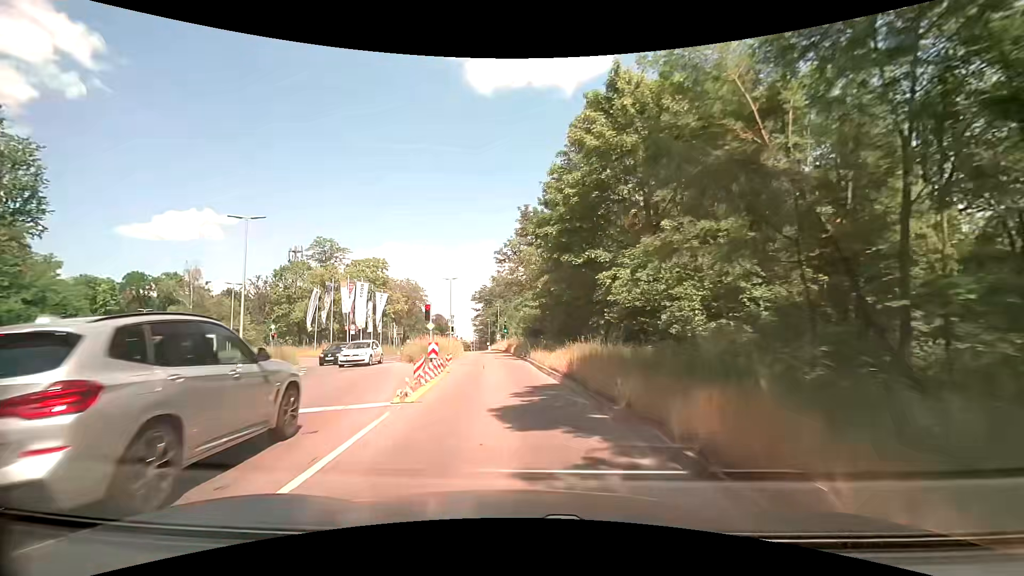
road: trunk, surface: asphalt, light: Day
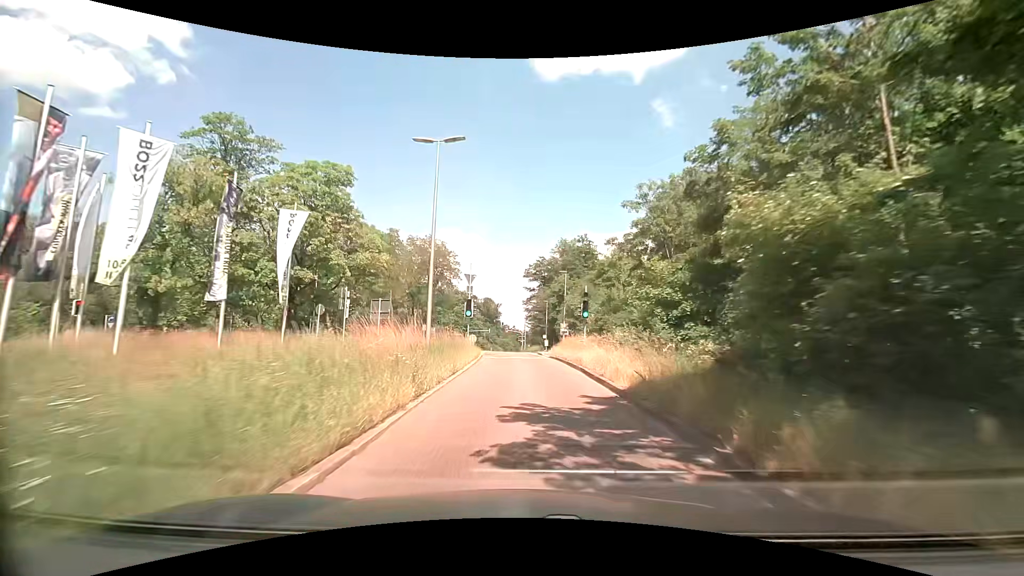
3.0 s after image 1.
(-2.5, +38.3) m; -6°
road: secondary
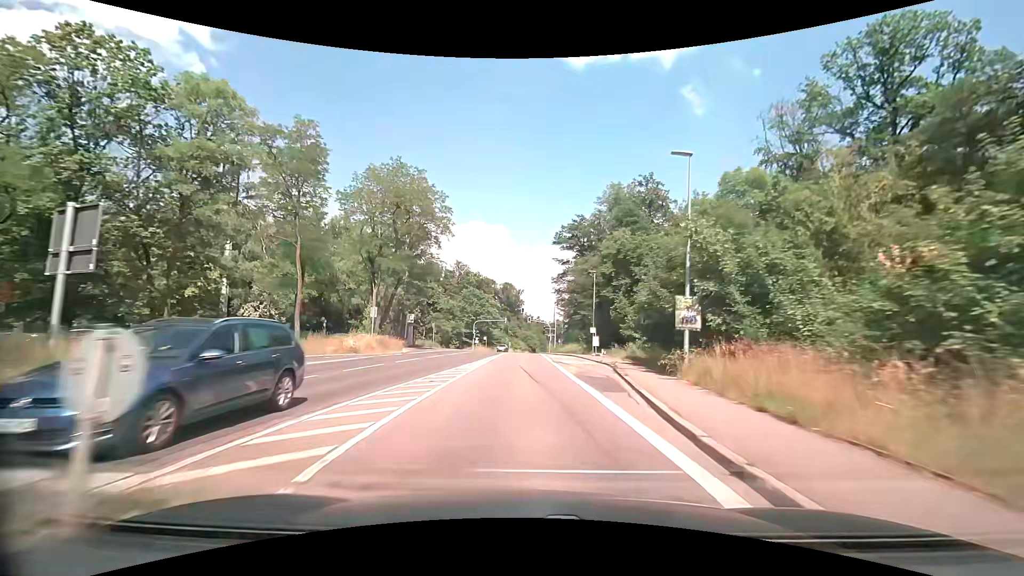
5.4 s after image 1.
(-0.7, +33.0) m; -2°
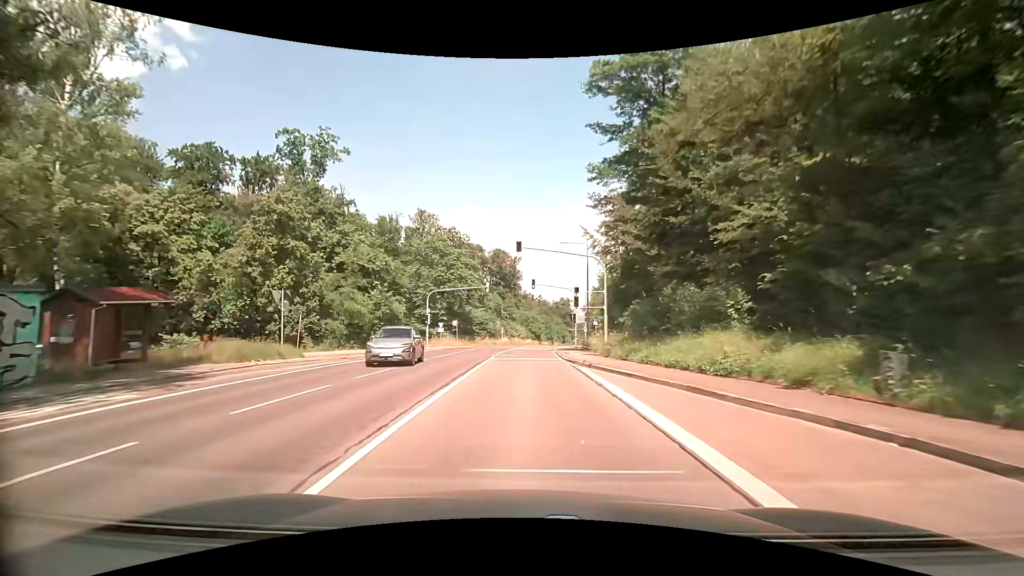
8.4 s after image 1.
(-0.6, +44.7) m; 0°
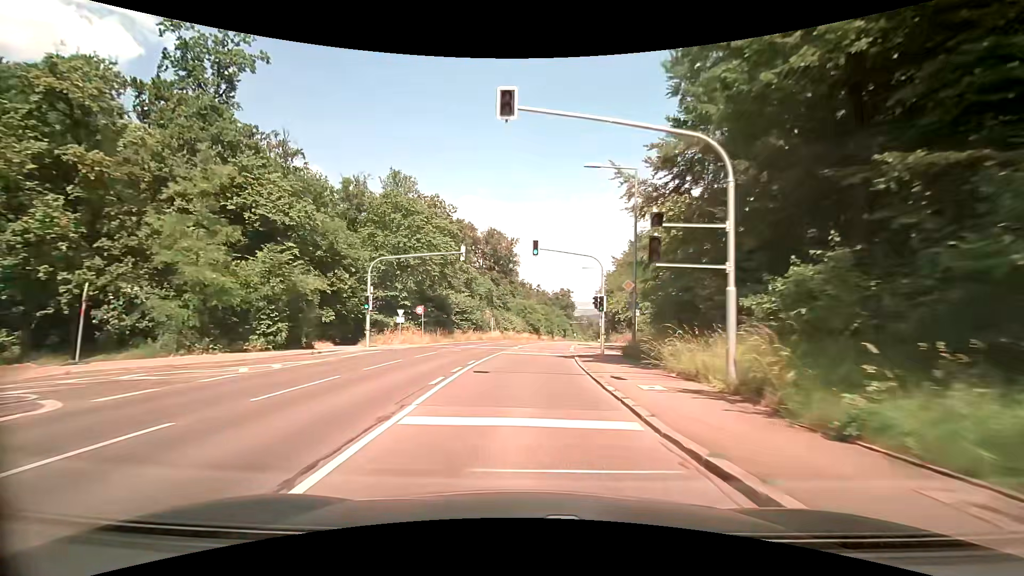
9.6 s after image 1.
(-0.2, +17.4) m; 0°
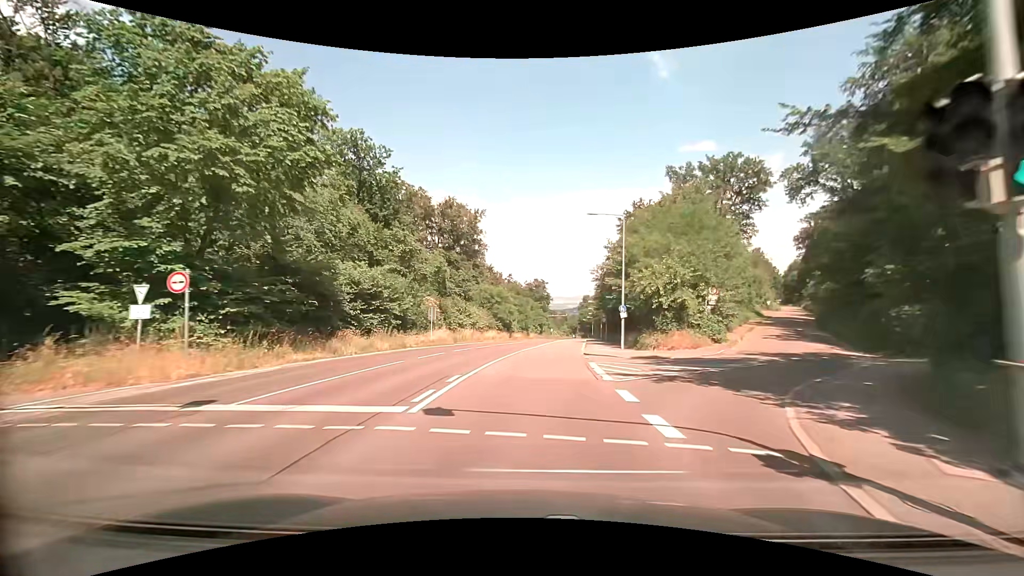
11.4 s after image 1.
(+0.4, +24.6) m; +3°
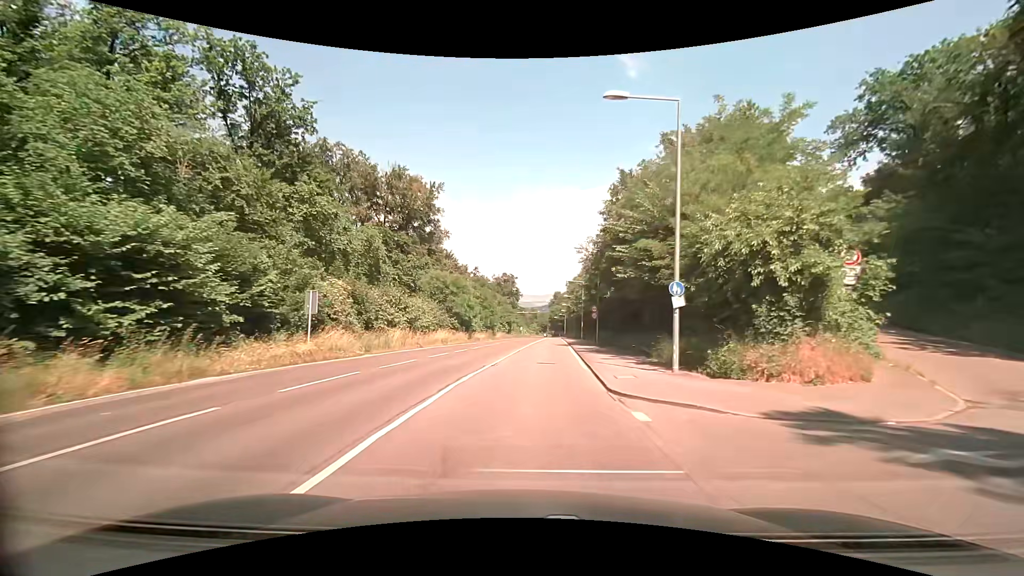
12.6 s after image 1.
(+0.5, +15.7) m; +3°
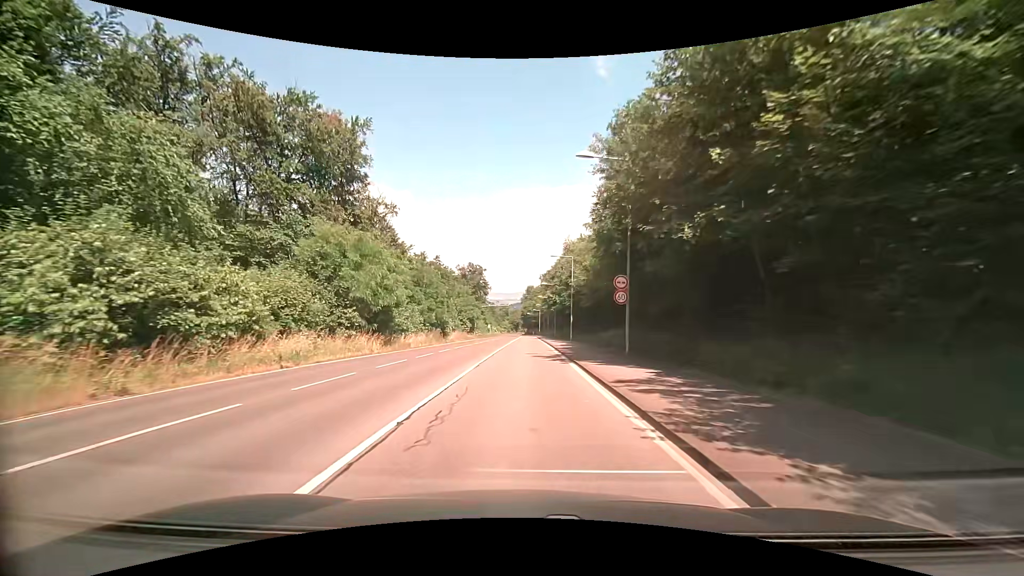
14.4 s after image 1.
(+0.9, +23.0) m; +4°
(0, +10) (0, +20) (0, +30) (0, +40) (0, +50) (0, +60) (+1, +70) (0, +80) (+1, +90) (+1, +100) m
